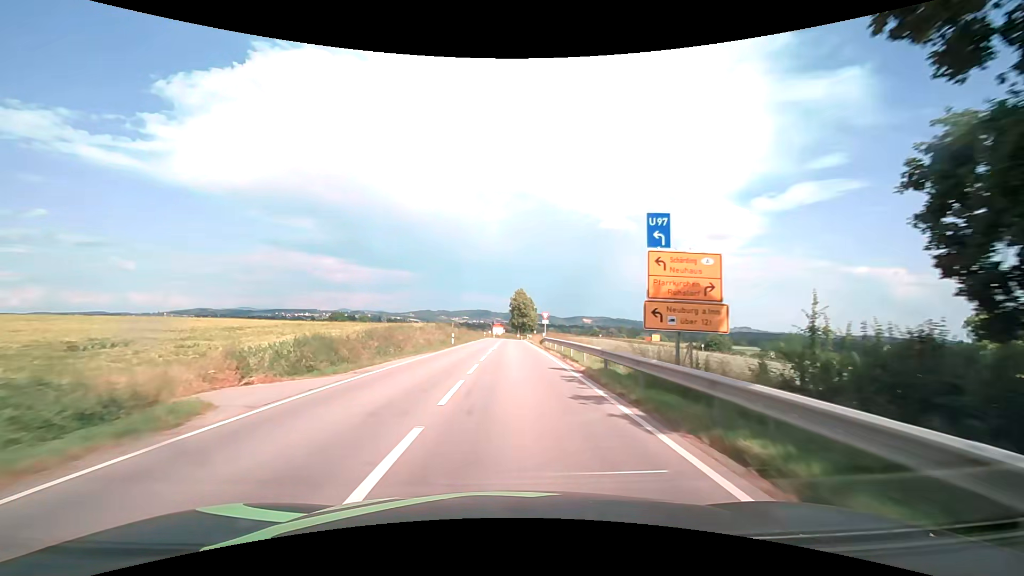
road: secondary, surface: asphalt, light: Day
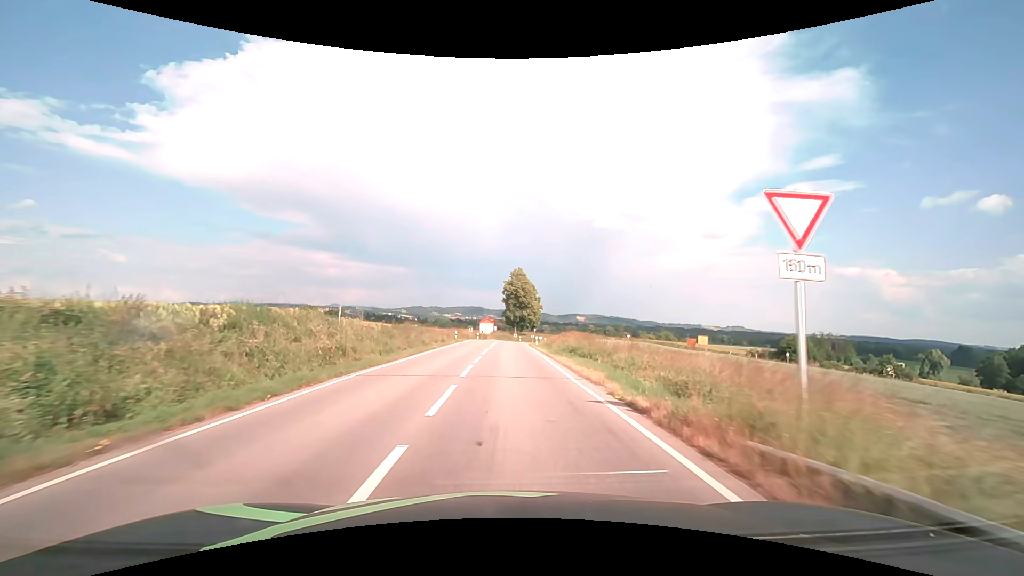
(+0.5, +43.0) m; +1°
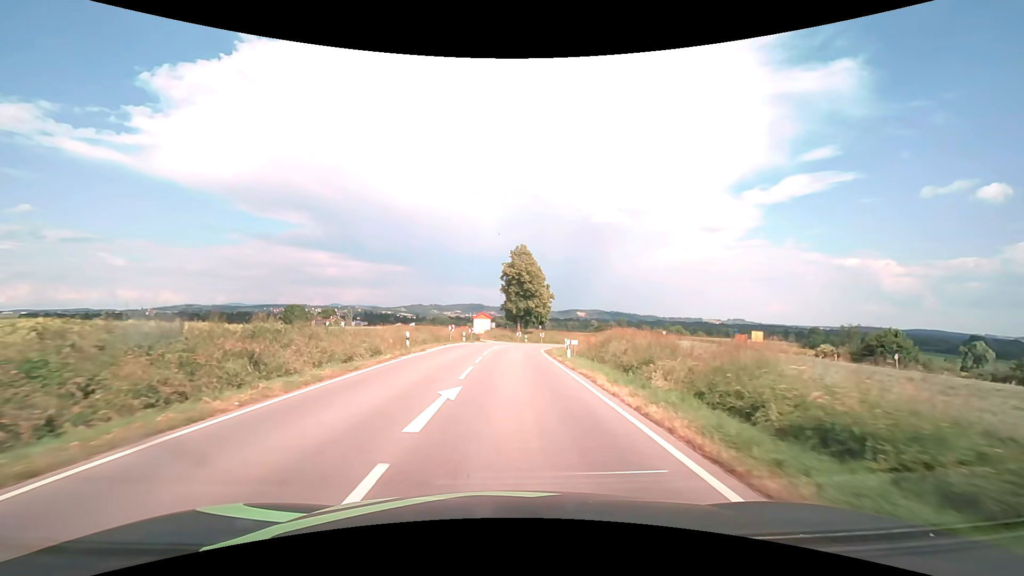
(0.0, +24.6) m; 0°
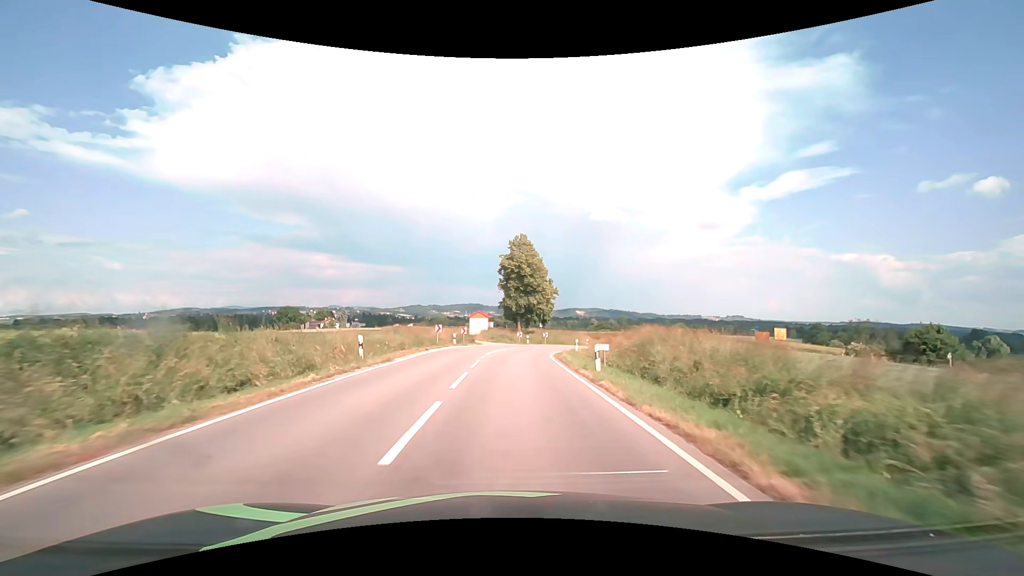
(0.0, +8.0) m; 0°
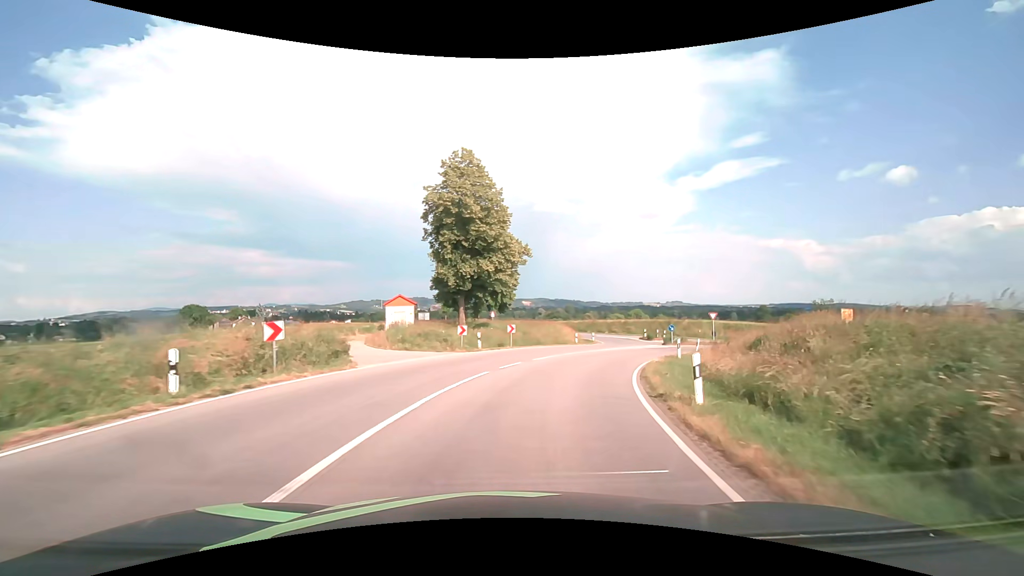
(+0.7, +30.3) m; +5°
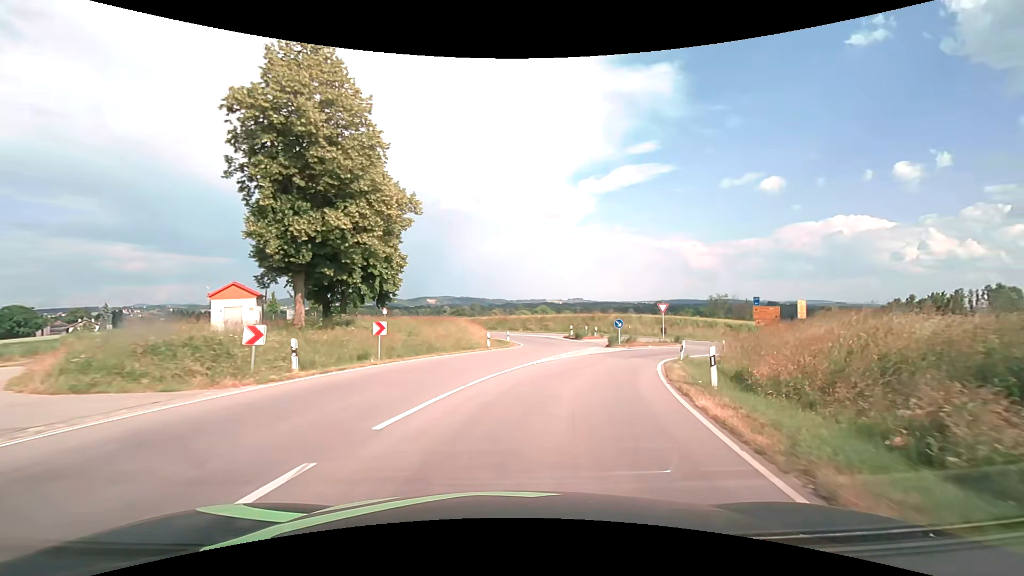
(+1.3, +14.0) m; +11°
